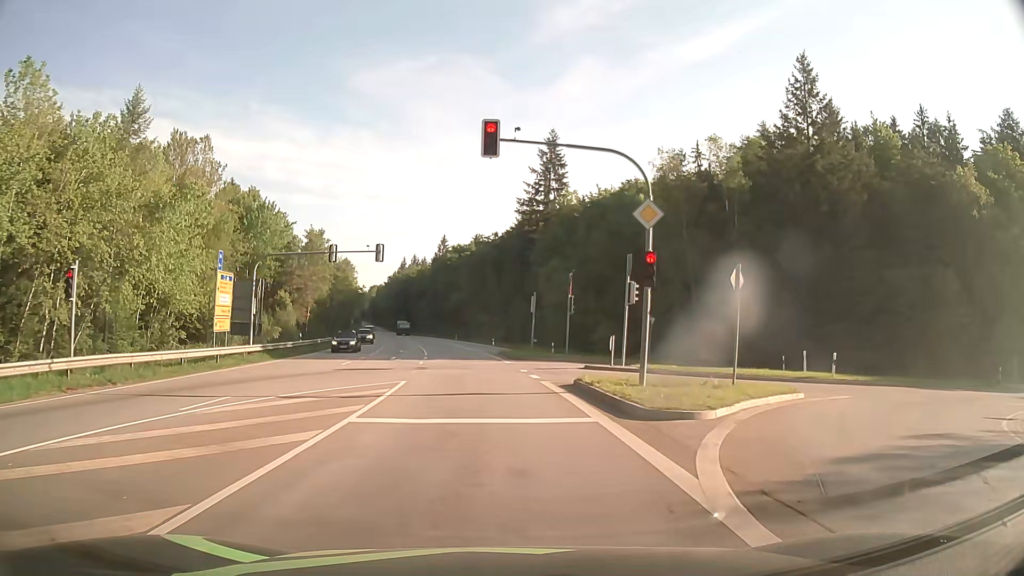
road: secondary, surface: asphalt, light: Day
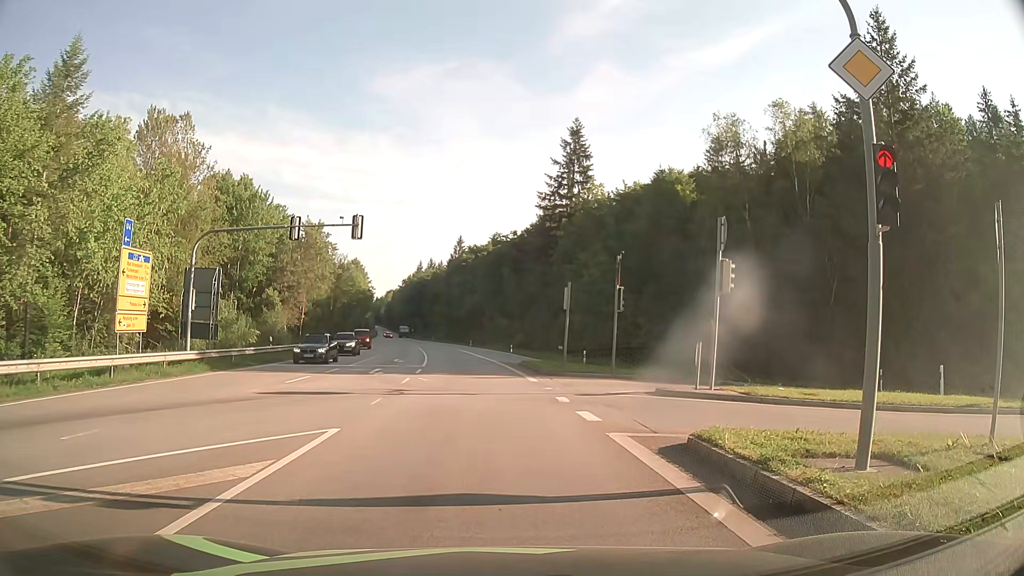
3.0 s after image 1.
(-0.1, +9.2) m; -2°
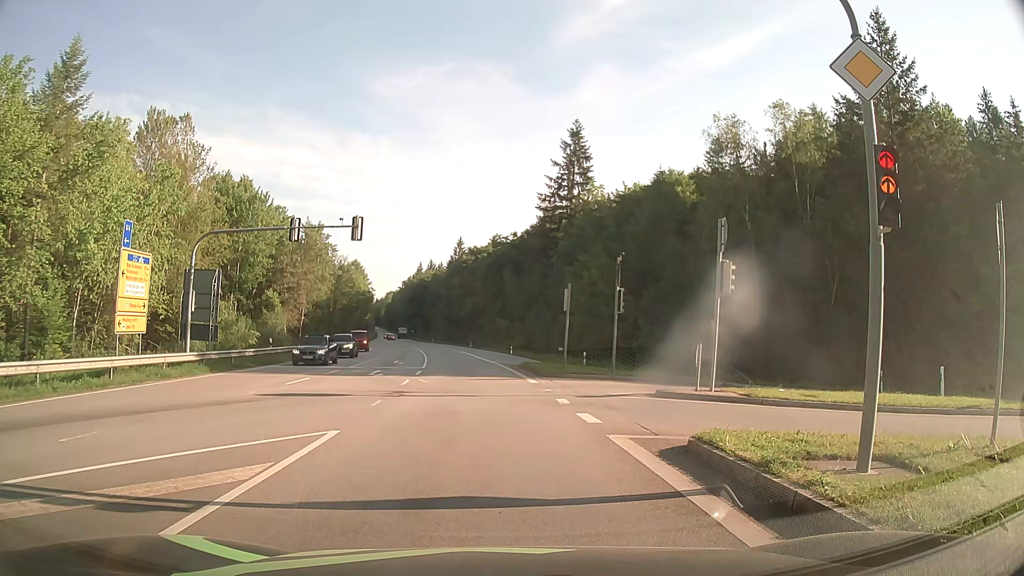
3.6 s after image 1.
(0.0, +0.1) m; 0°
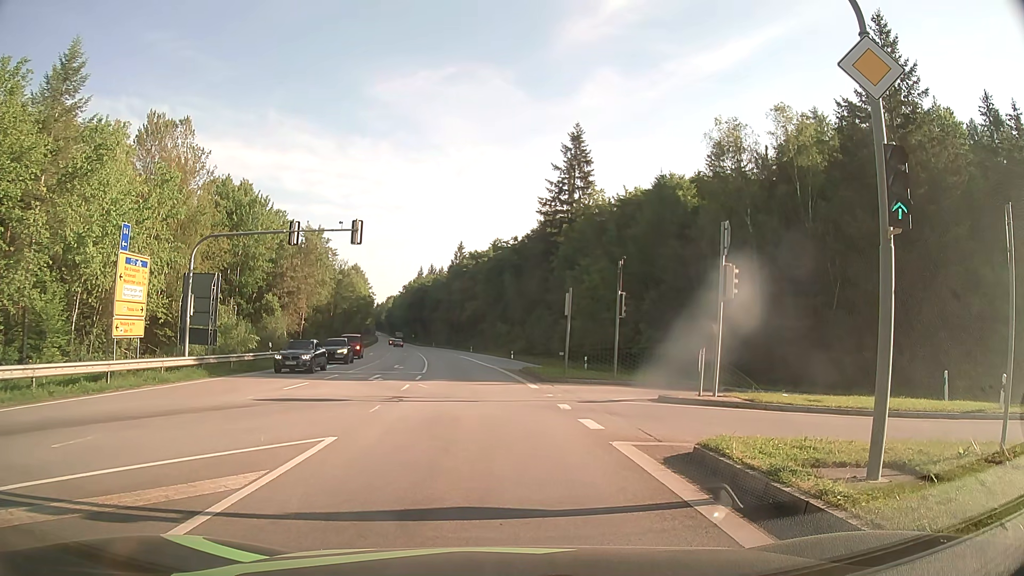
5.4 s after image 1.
(0.0, +0.3) m; 0°
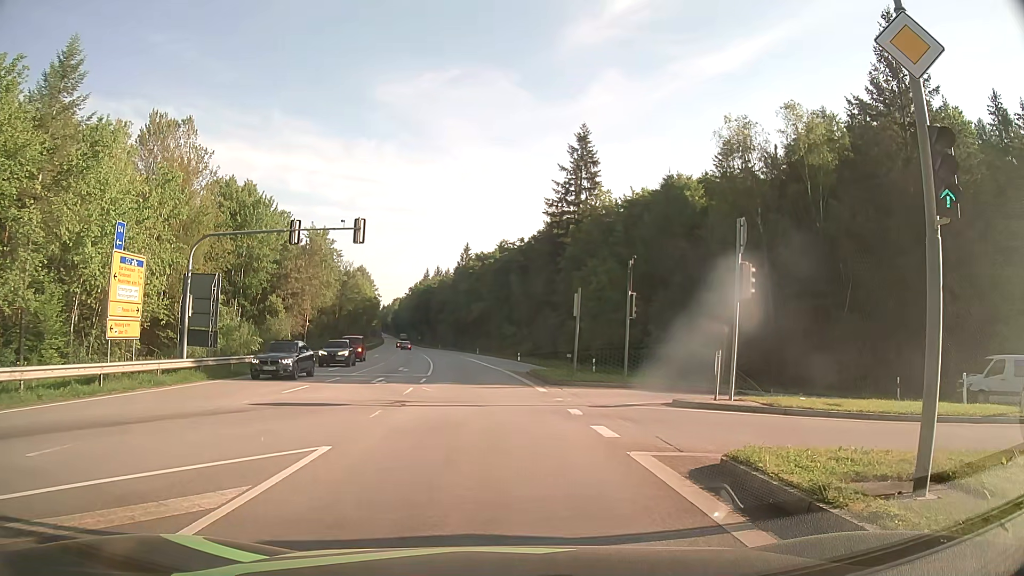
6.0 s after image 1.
(0.0, +0.9) m; +1°
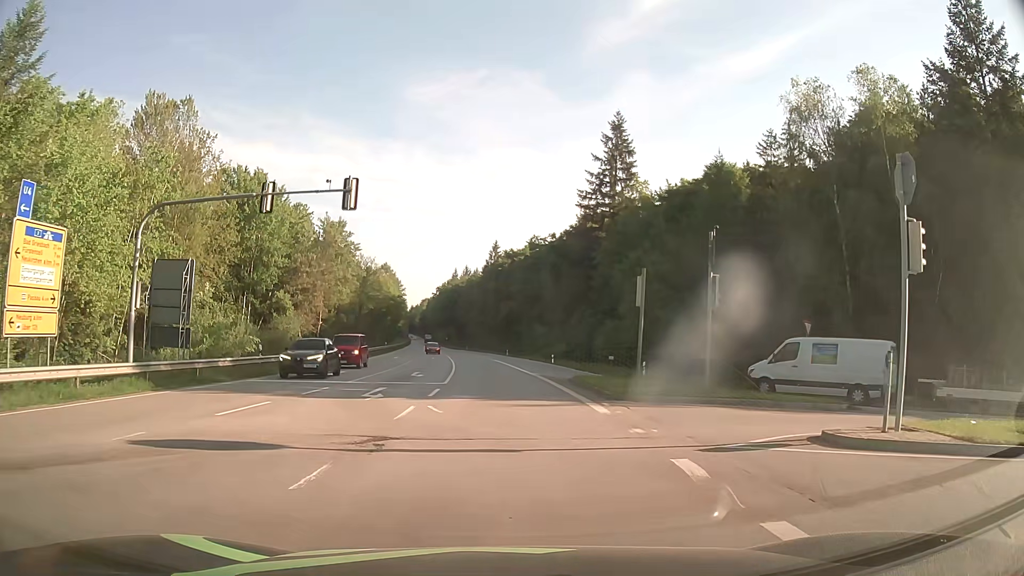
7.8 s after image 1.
(-0.3, +7.1) m; -4°
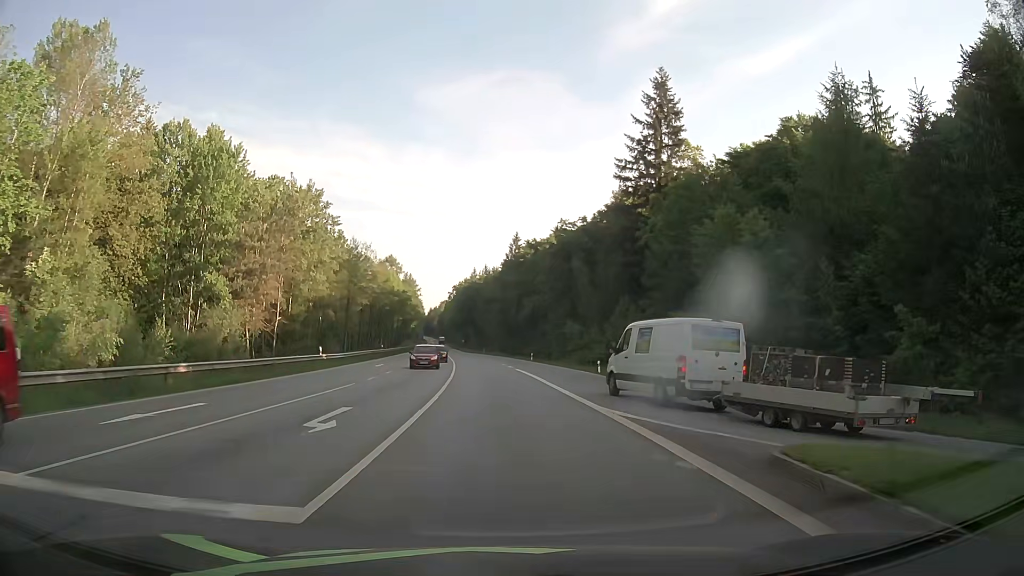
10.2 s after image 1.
(-0.2, +19.6) m; -1°
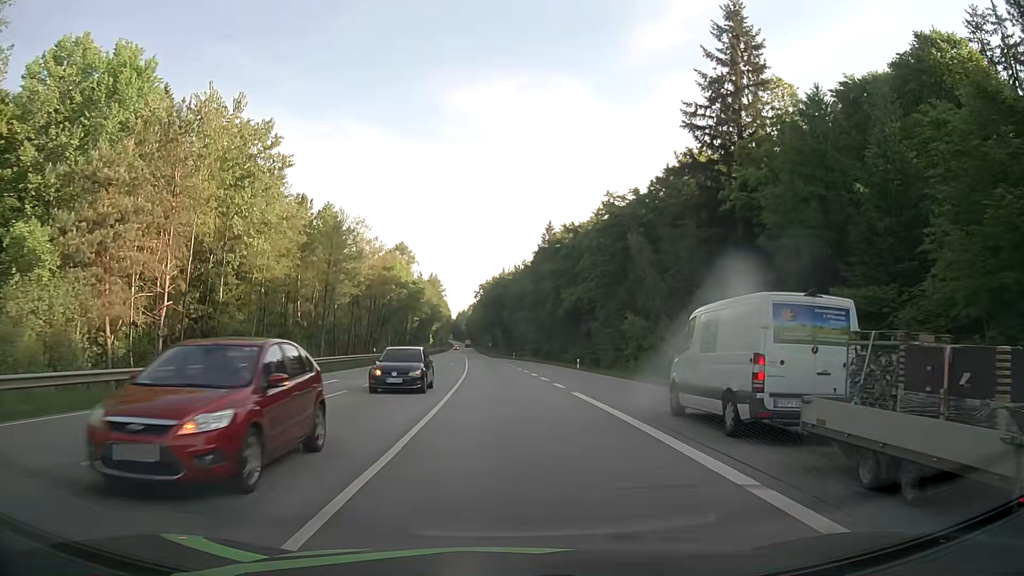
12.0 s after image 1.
(-0.6, +22.3) m; -3°
(0, +10) (0, +20) (-1, +30) (-1, +40) (-1, +50) (-2, +60) (-3, +70) (-3, +80) (-4, +90) (-4, +100) m
